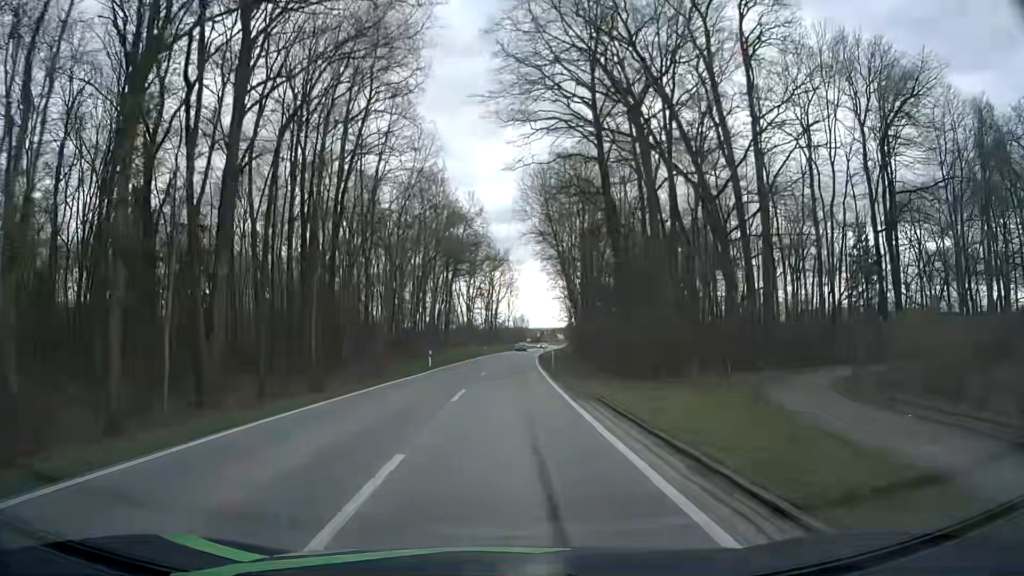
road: tertiary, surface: asphalt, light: Day
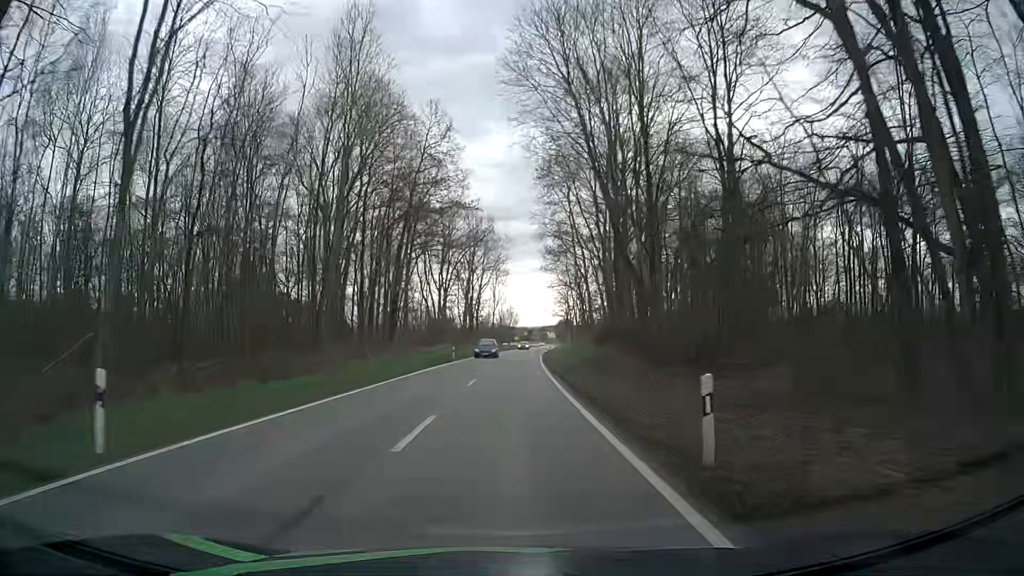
(+0.6, +32.3) m; +2°
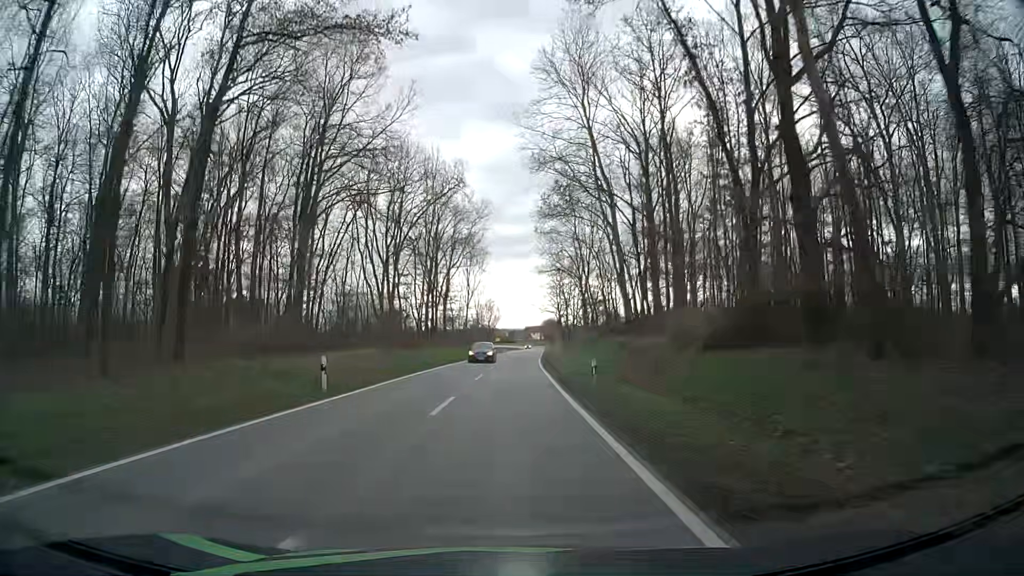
(0.0, +32.4) m; +1°
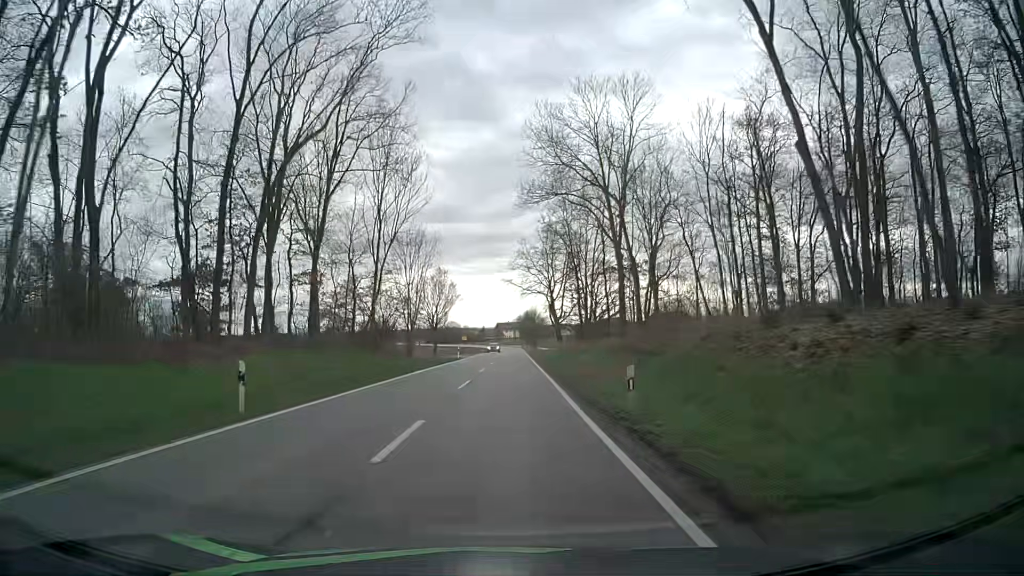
(+1.3, +53.9) m; +3°
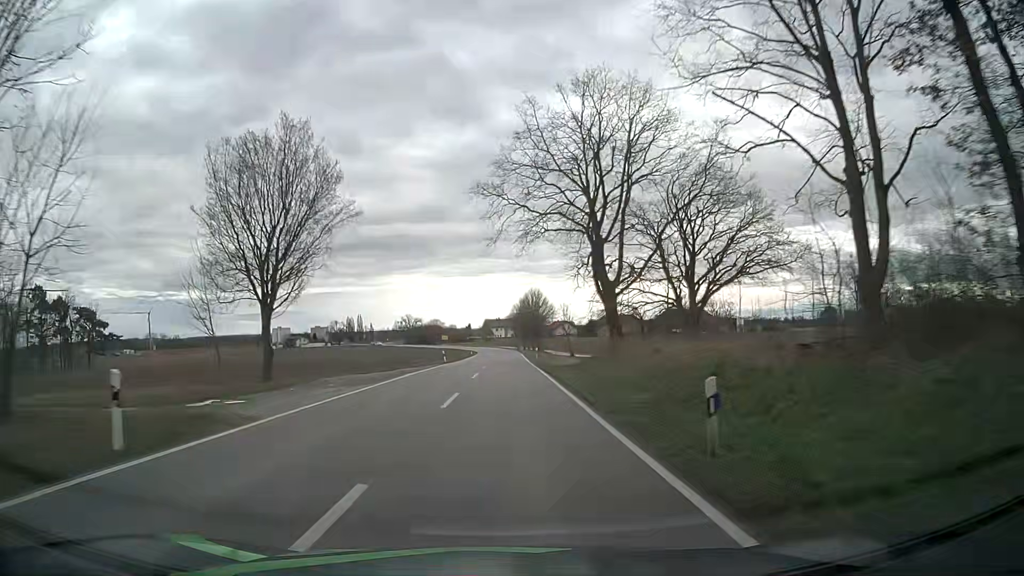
(+0.4, +54.0) m; +1°
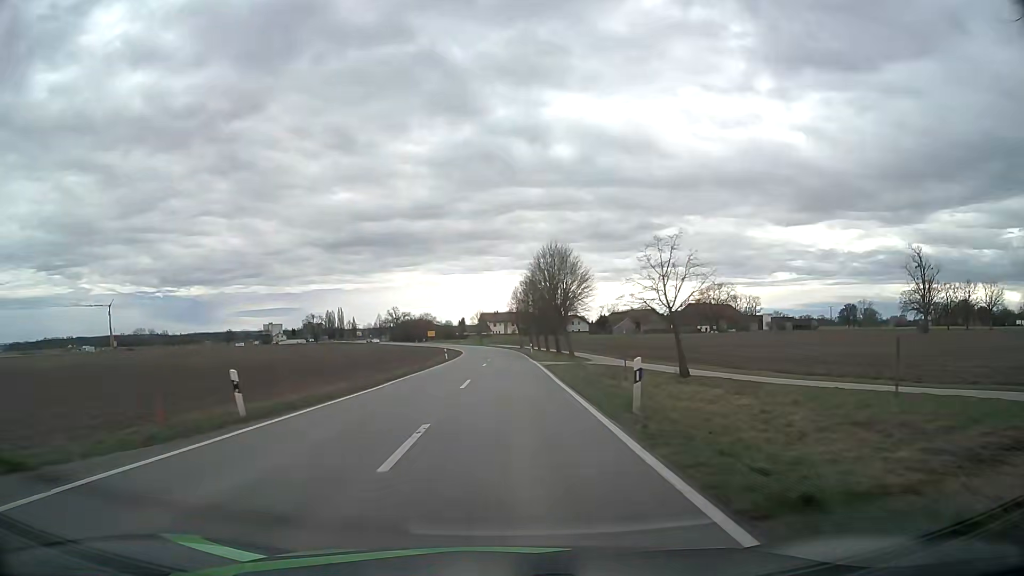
(0.0, +43.2) m; 0°
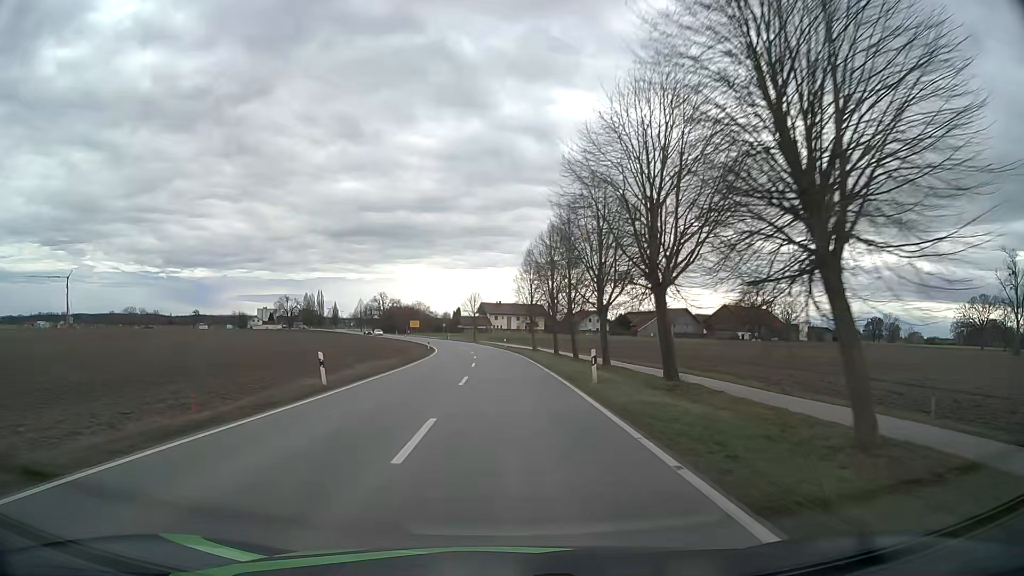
(-0.1, +43.1) m; 0°
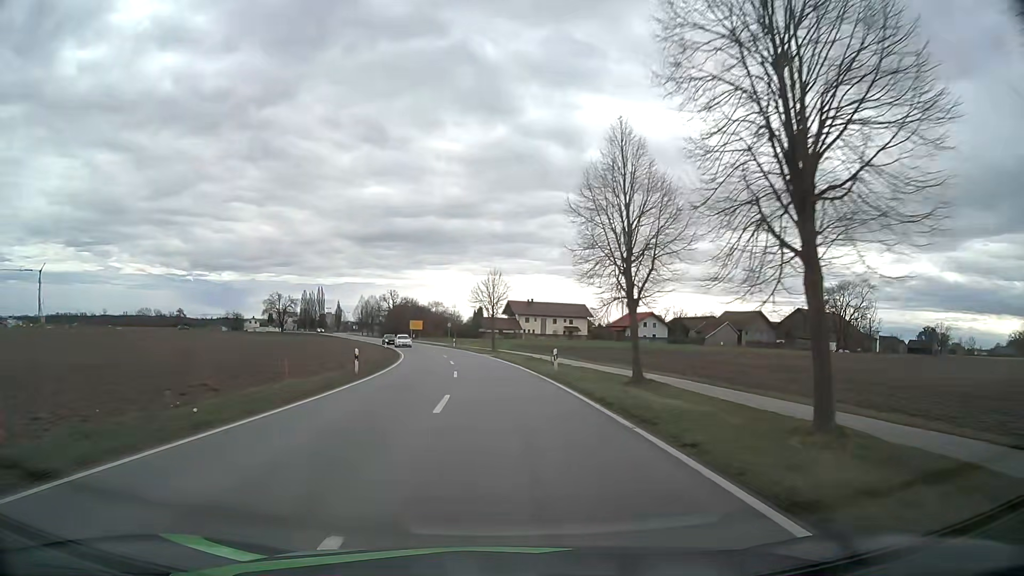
(-0.8, +43.1) m; -2°
(0, +10) (0, +20) (-1, +30) (-2, +40) (-3, +50) (-5, +60) (-7, +70) (-9, +79) (-11, +89) (-14, +99) m
